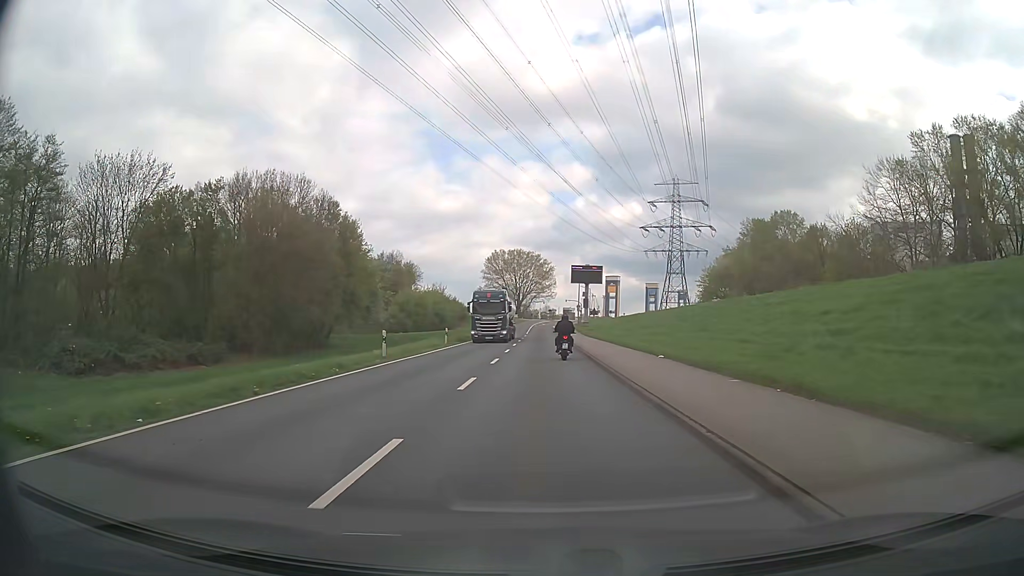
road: secondary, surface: asphalt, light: Day
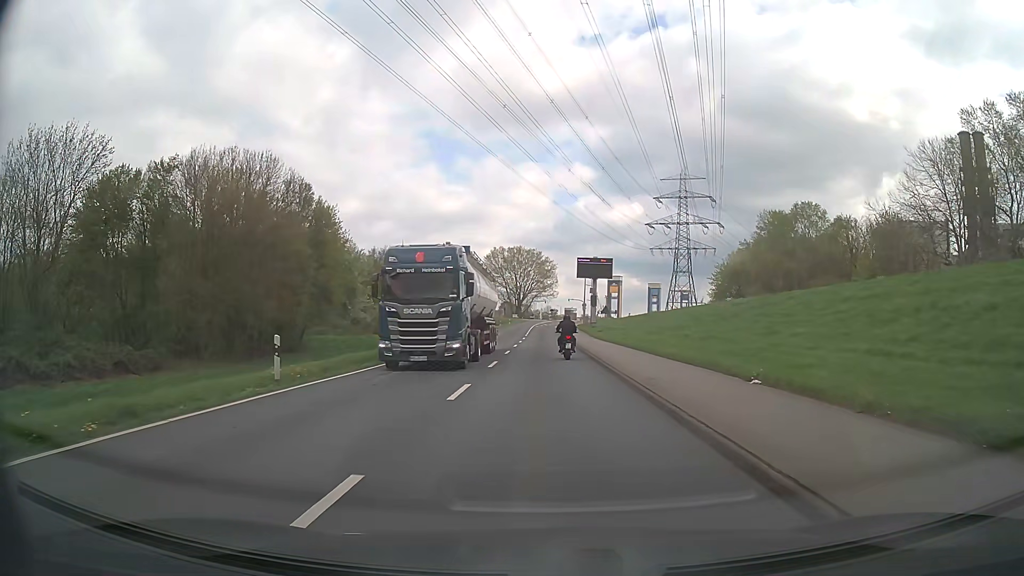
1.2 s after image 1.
(0.0, +10.9) m; 0°
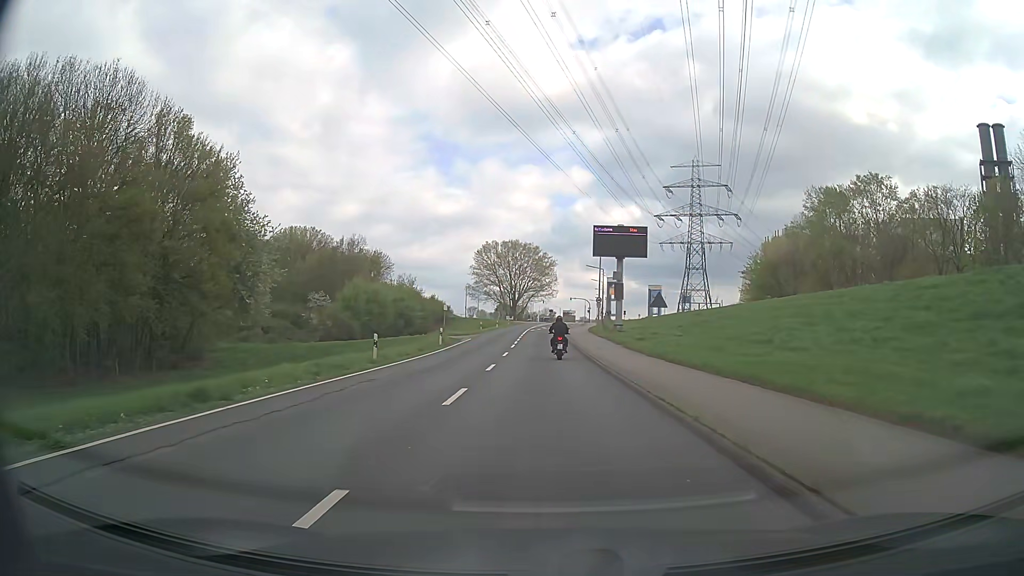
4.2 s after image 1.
(0.0, +27.5) m; 0°
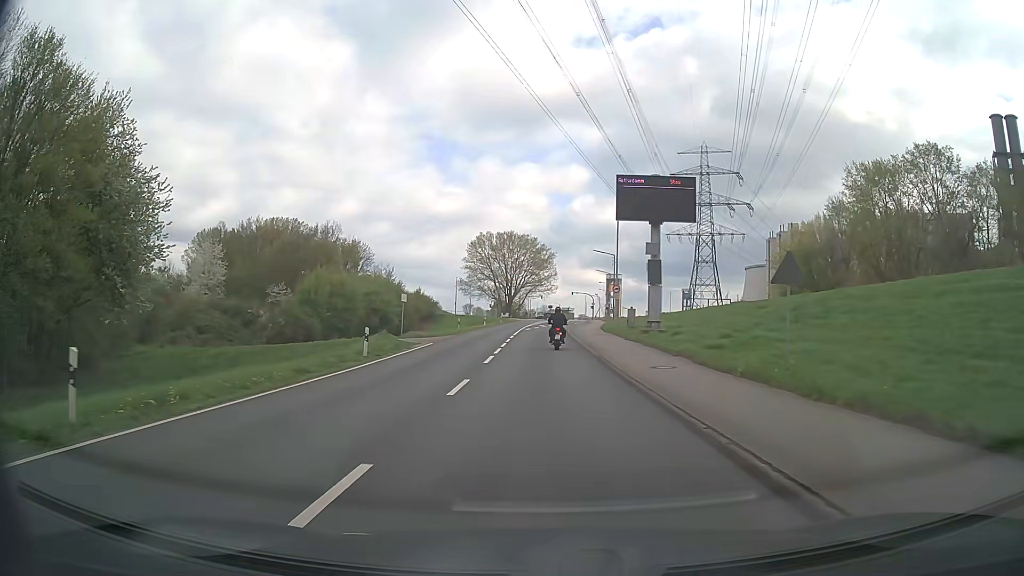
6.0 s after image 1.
(+0.1, +17.0) m; 0°
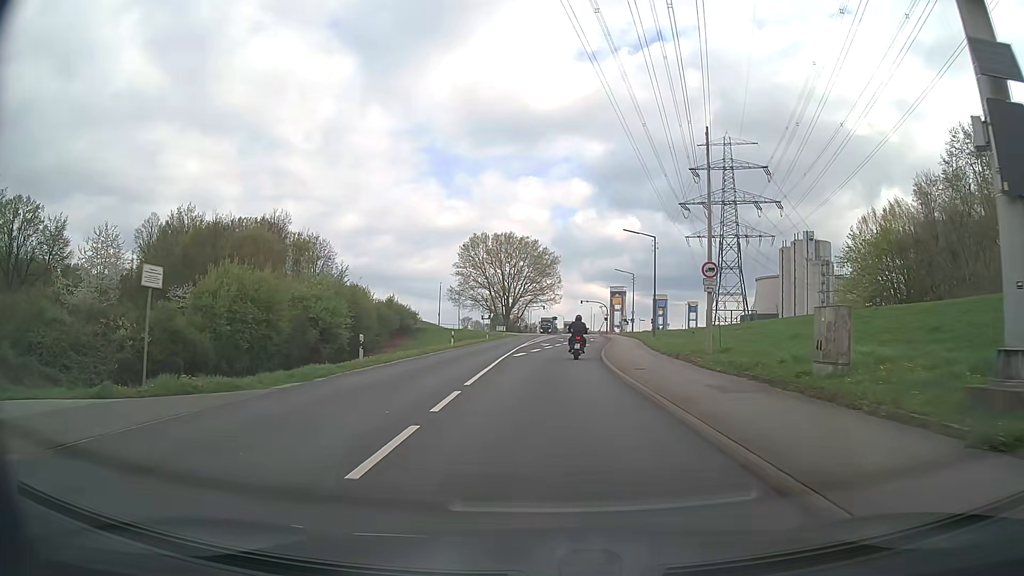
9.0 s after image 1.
(-0.1, +27.9) m; 0°
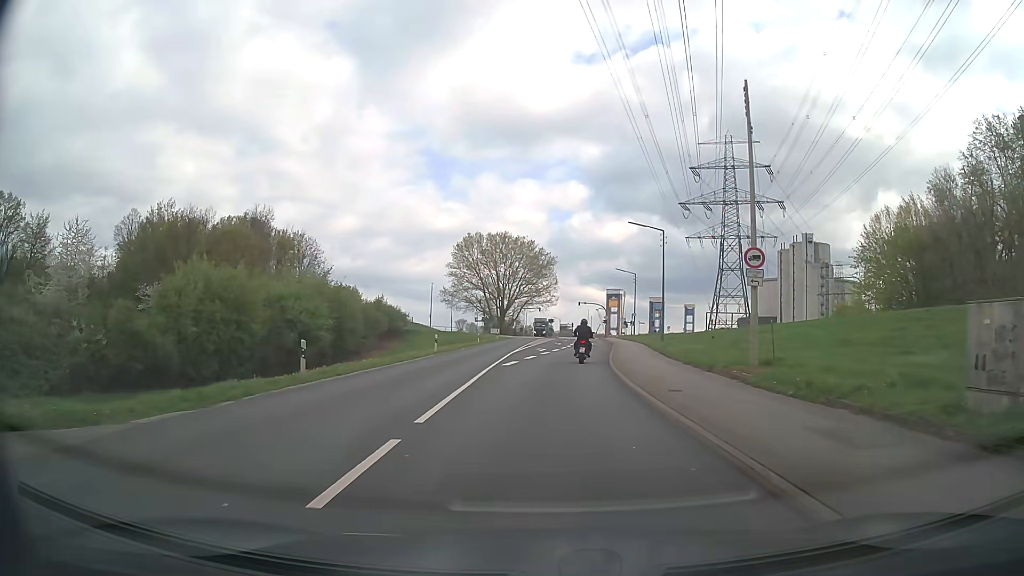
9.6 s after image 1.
(0.0, +5.4) m; 0°
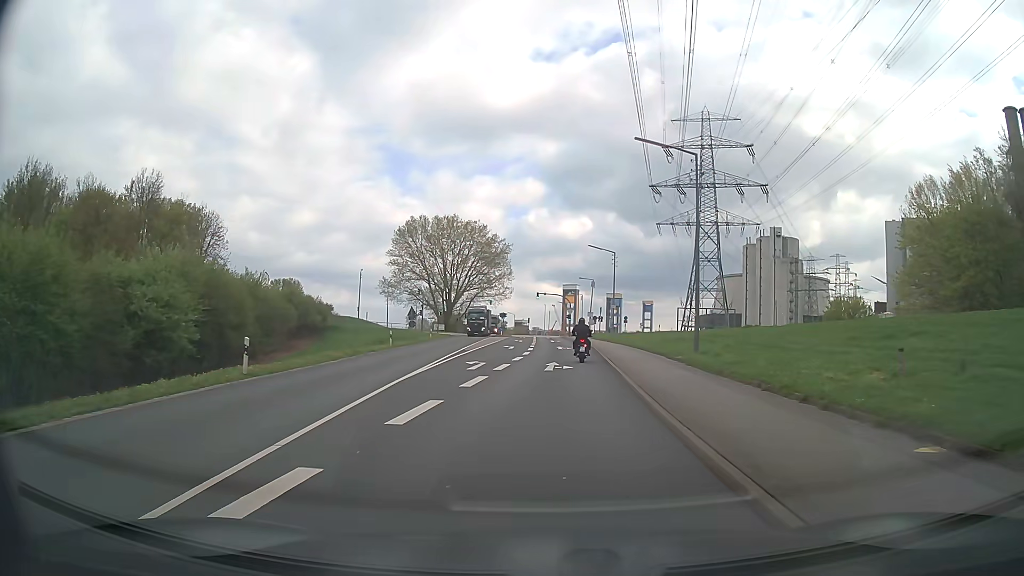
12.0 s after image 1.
(+0.7, +21.4) m; +4°
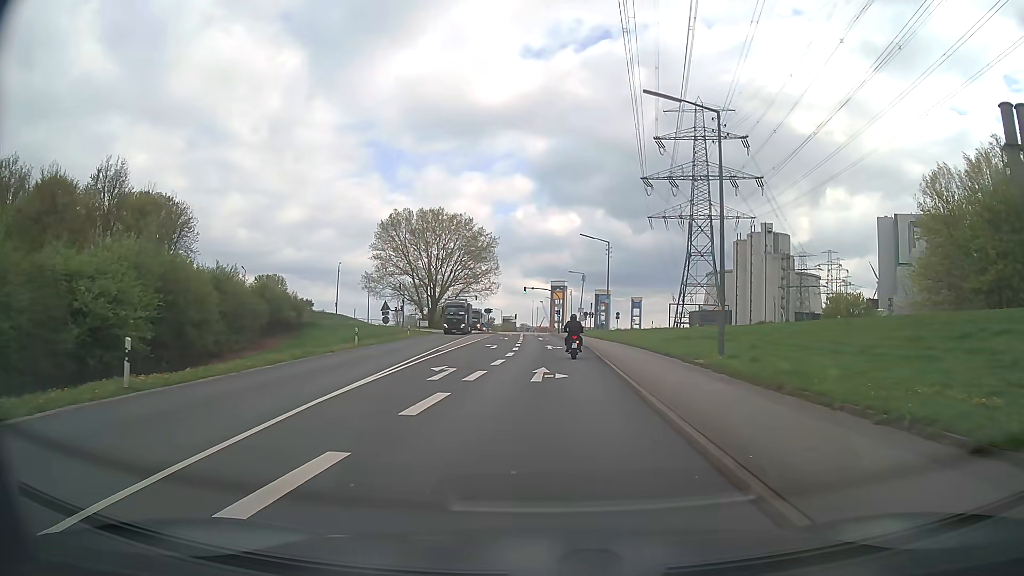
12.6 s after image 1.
(+0.1, +5.4) m; +2°
(0, +10) (0, +20) (0, +30) (0, +40) (0, +50) (0, +60) (0, +70) (-1, +80) (-1, +90) (0, +100) m
